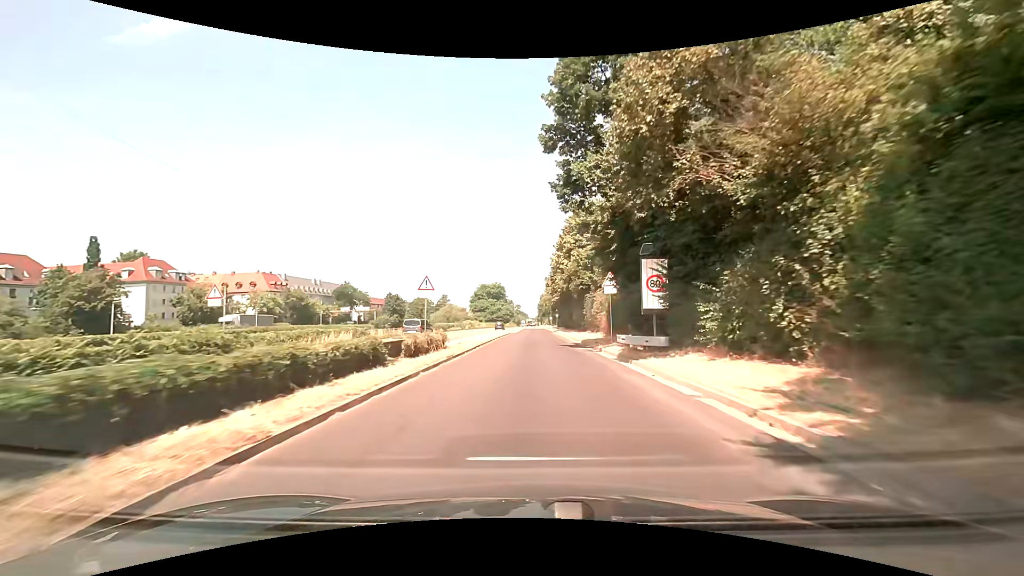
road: trunk_link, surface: asphalt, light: Day
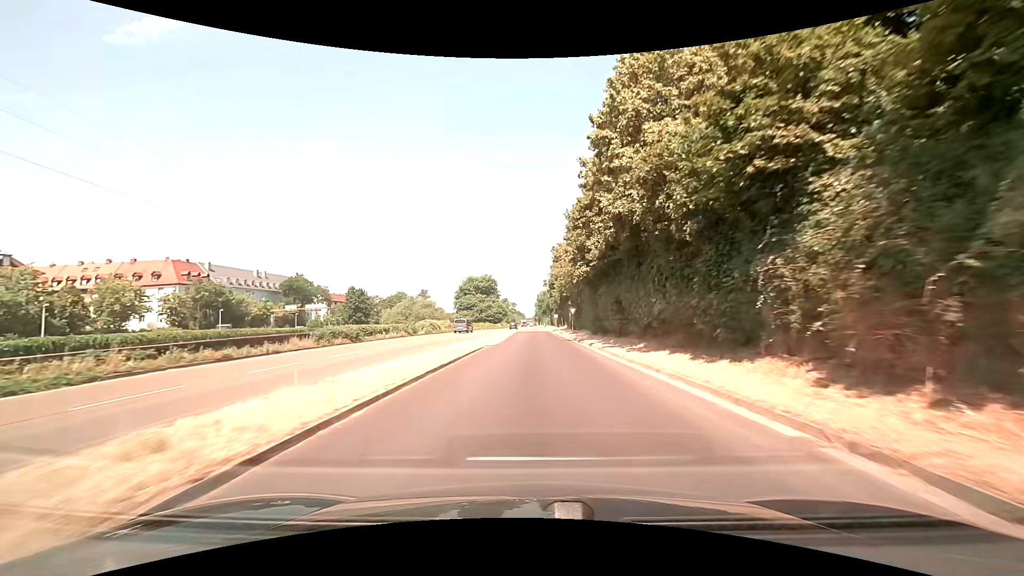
(+0.2, +38.0) m; +1°
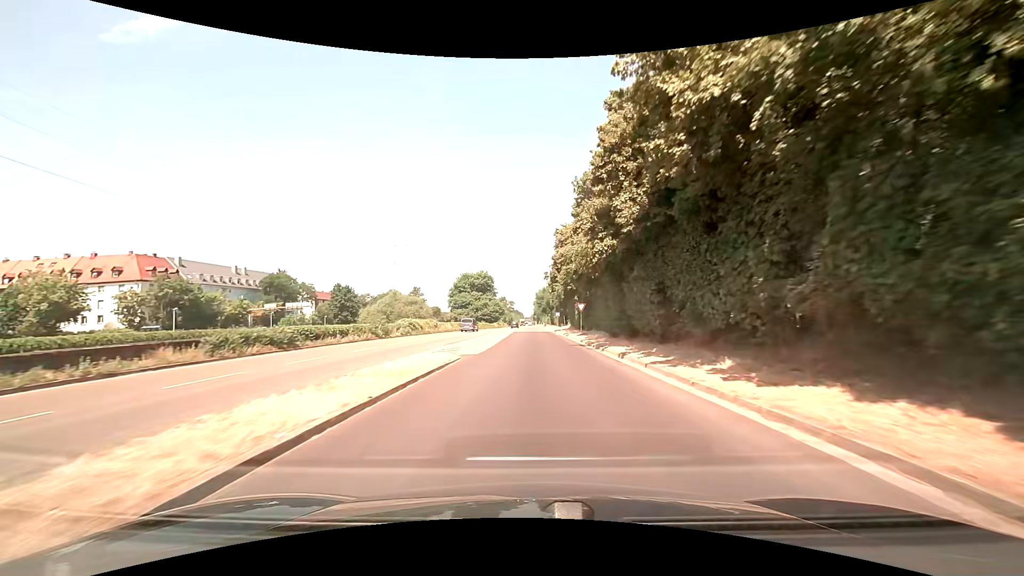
(0.0, +10.2) m; 0°
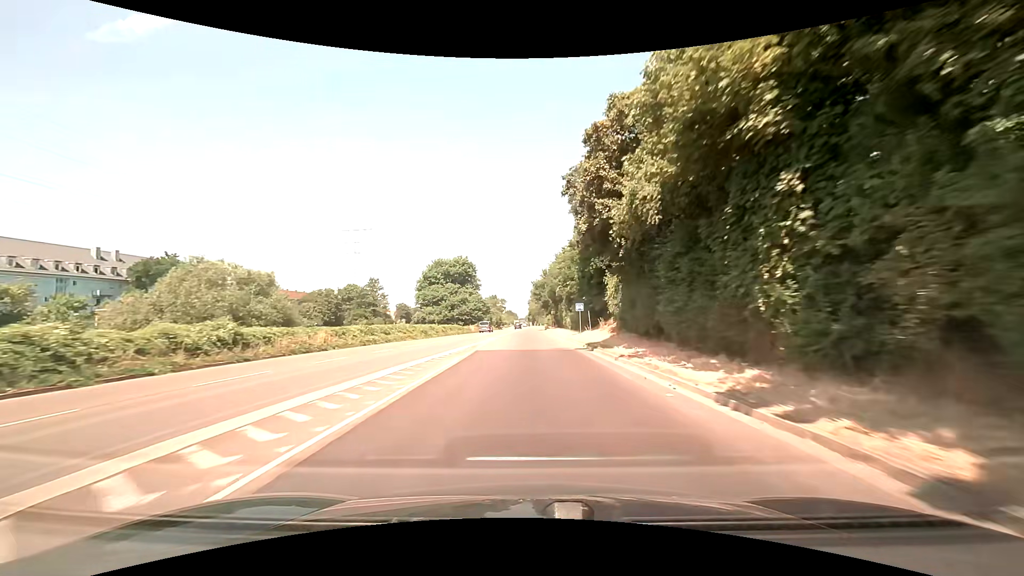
(+0.1, +43.5) m; 0°
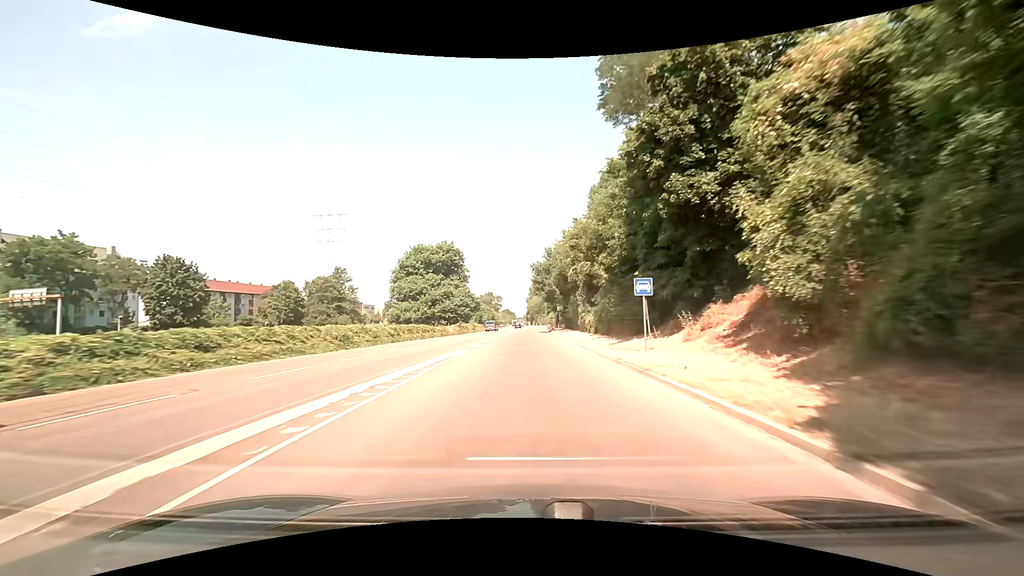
(0.0, +23.2) m; 0°
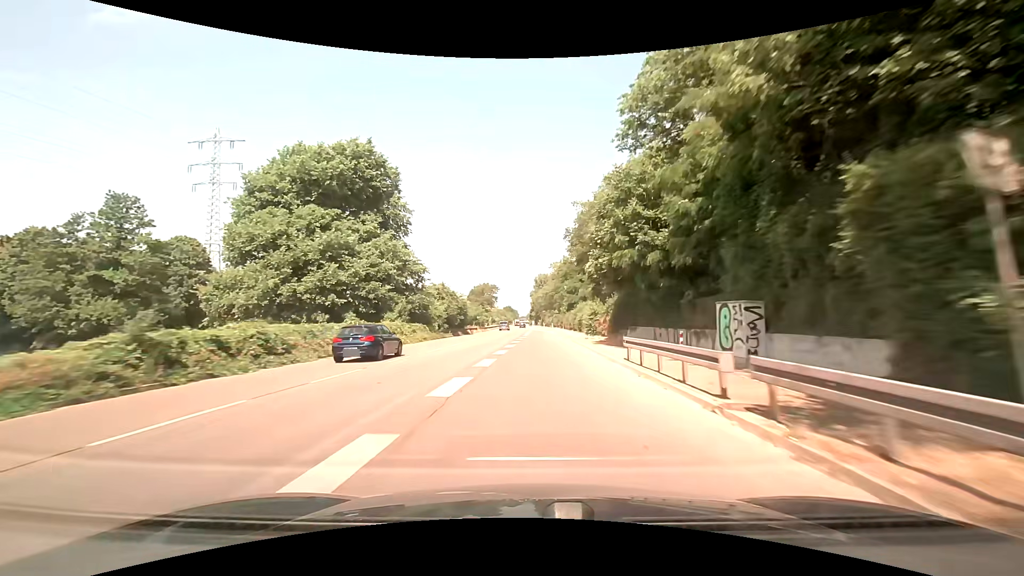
(-0.1, +61.5) m; 0°
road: trunk
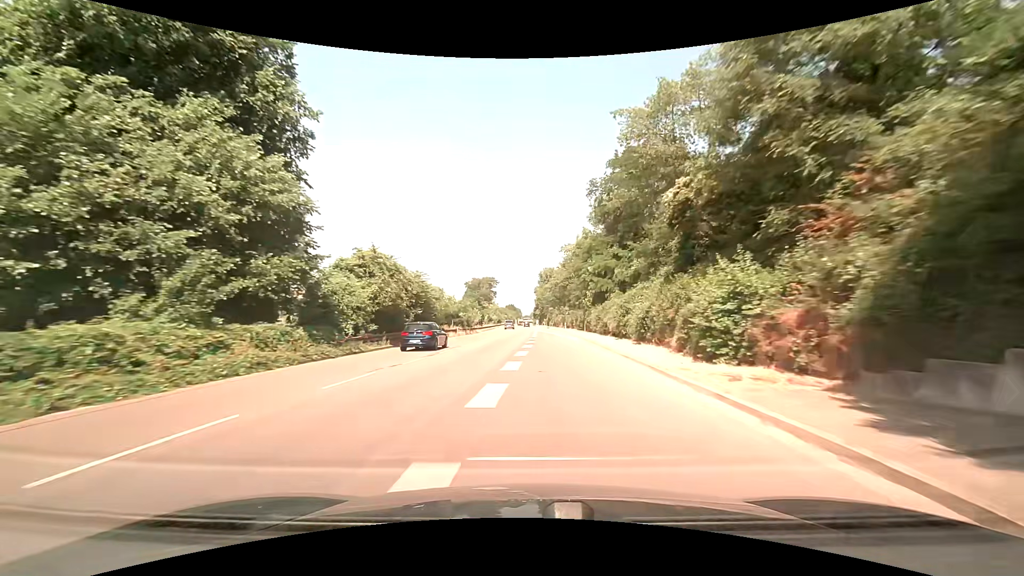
(-0.1, +25.9) m; -1°
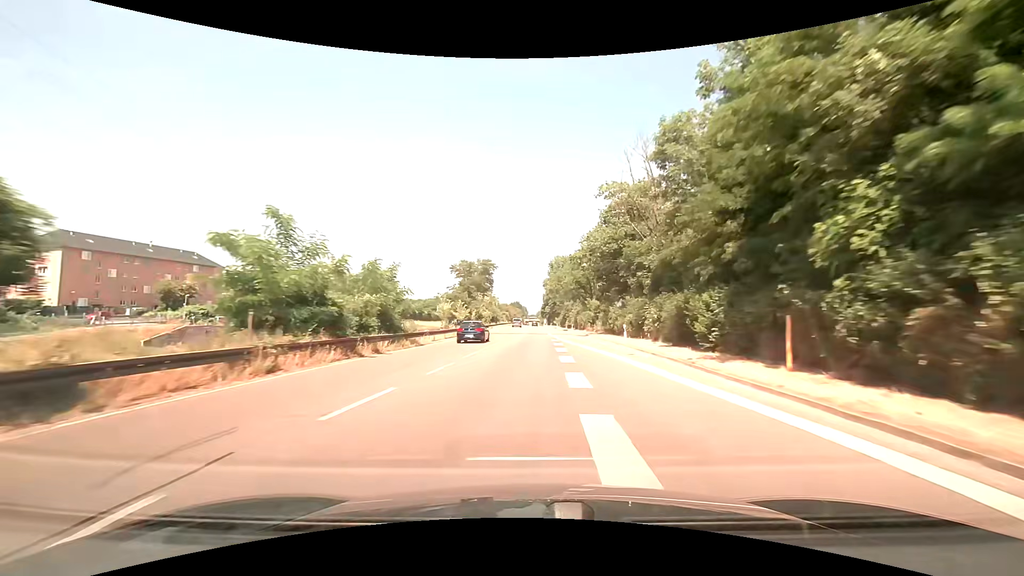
(-0.1, +40.1) m; 0°
(0, +10) (0, +20) (0, +30) (0, +40) (0, +50) (0, +60) (0, +70) (0, +80) (+1, +90) (+1, +100) m
